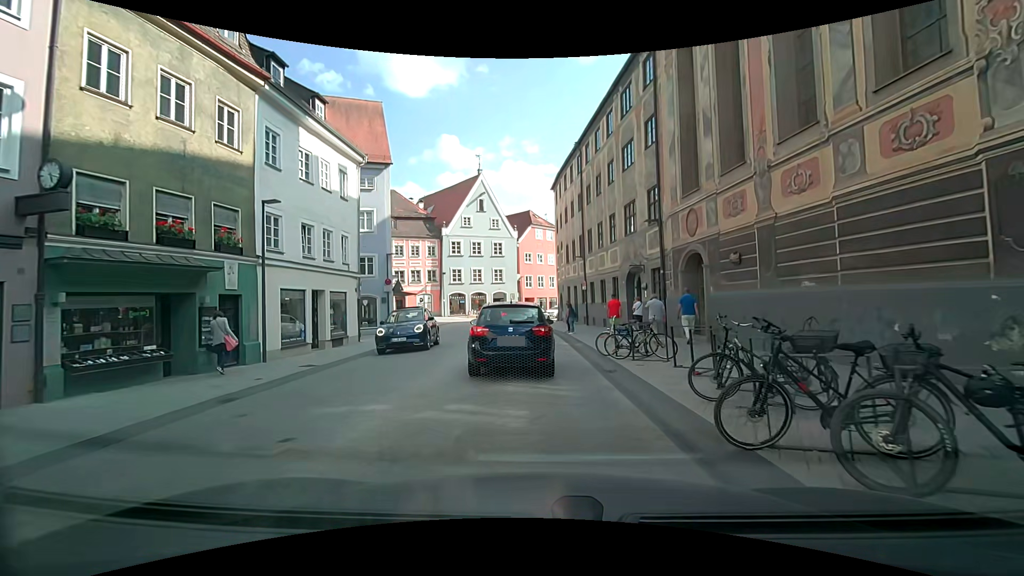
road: secondary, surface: asphalt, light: Day
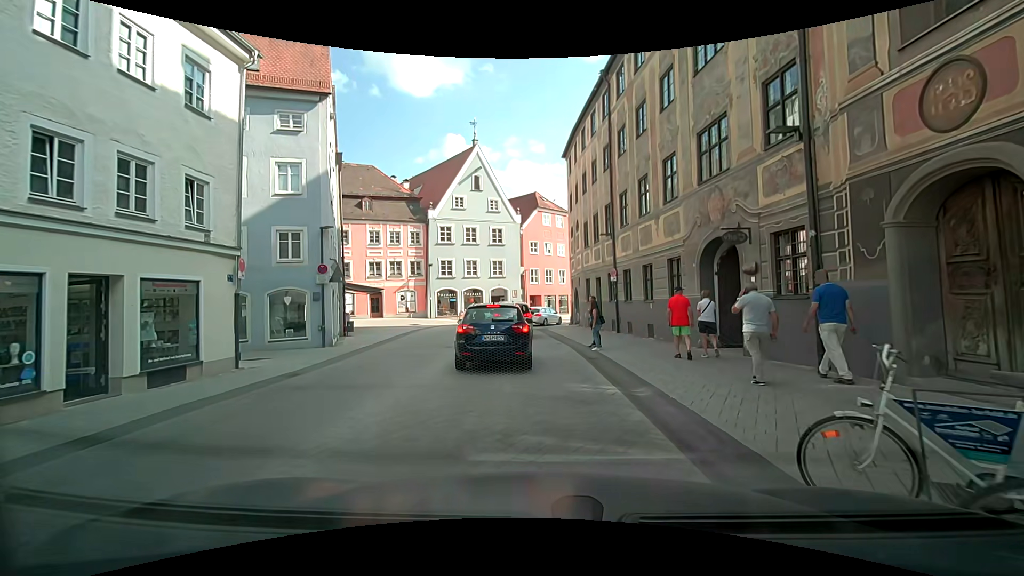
(0.0, +10.4) m; 0°
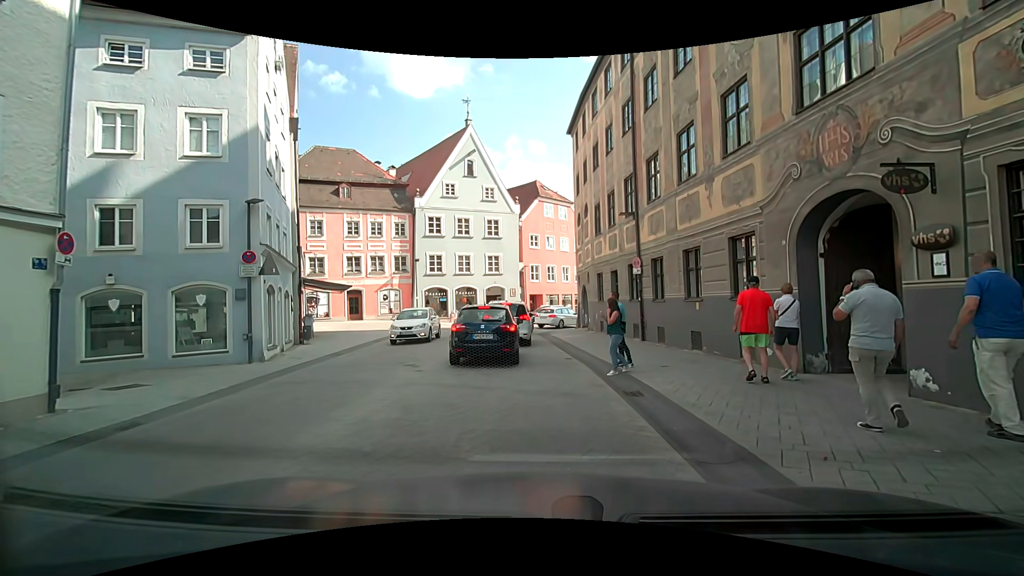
(0.0, +5.1) m; +2°
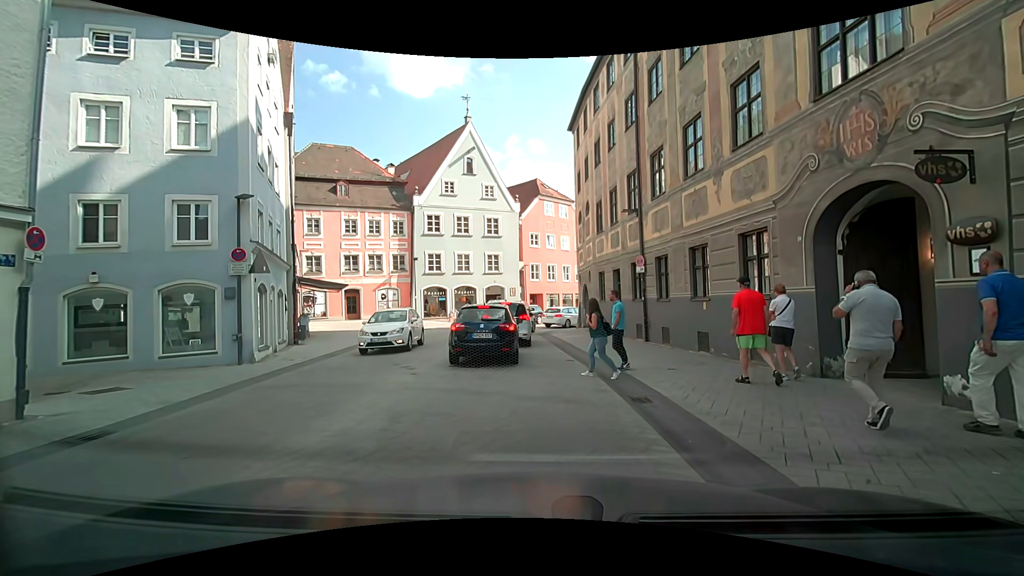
(0.0, +0.5) m; 0°
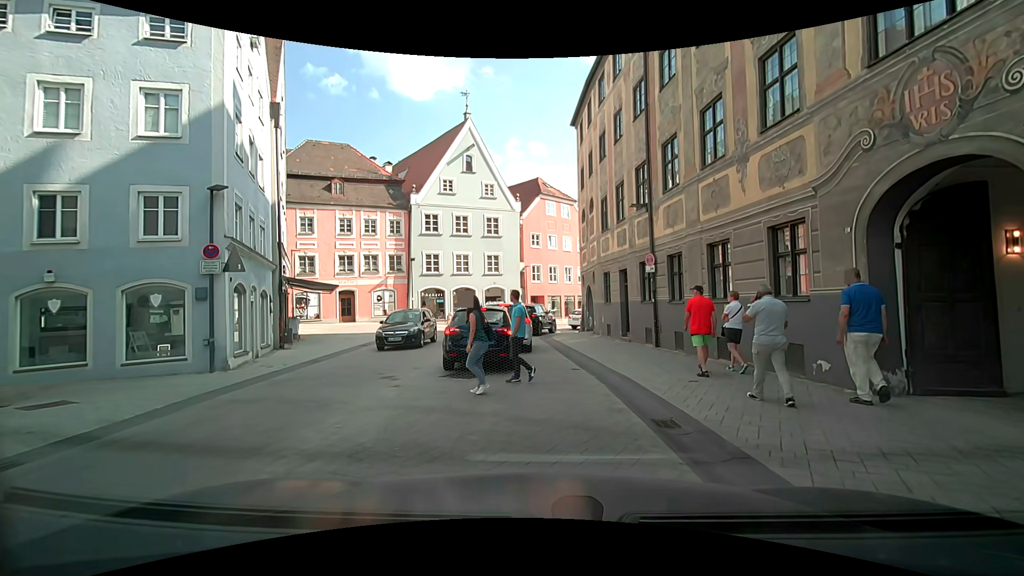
(0.0, +1.4) m; 0°
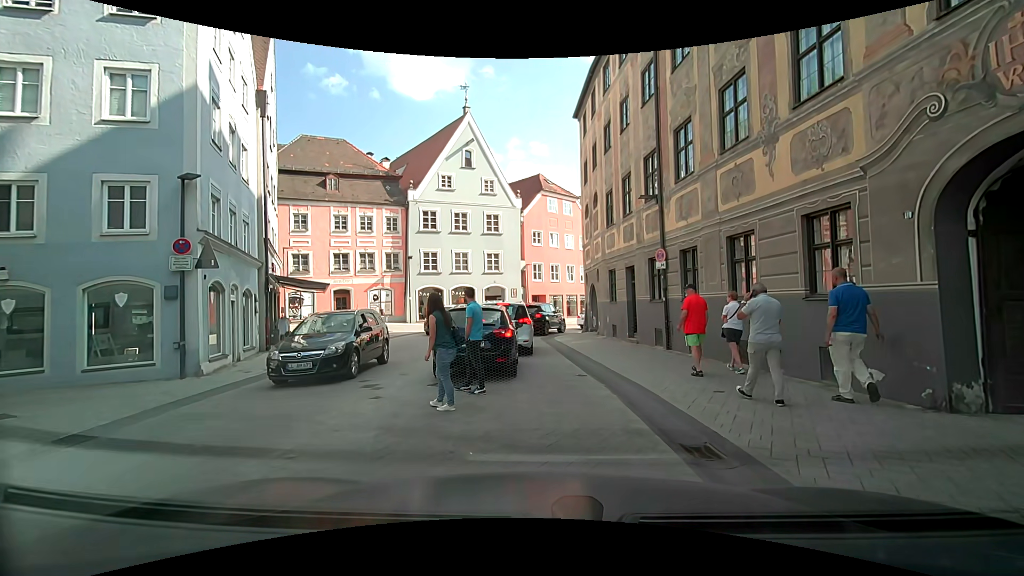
(0.0, +1.2) m; 0°
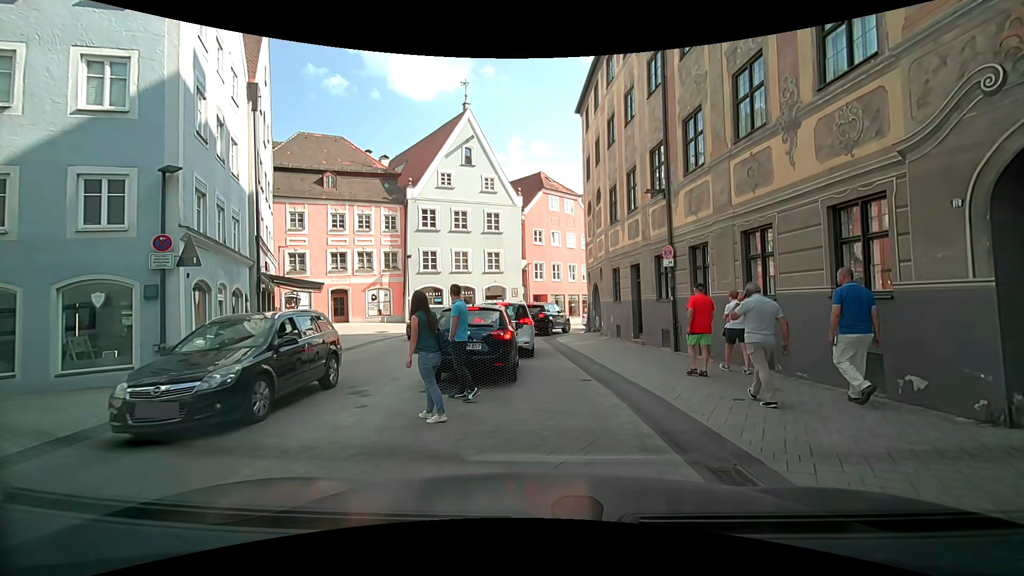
(0.0, +0.7) m; 0°
